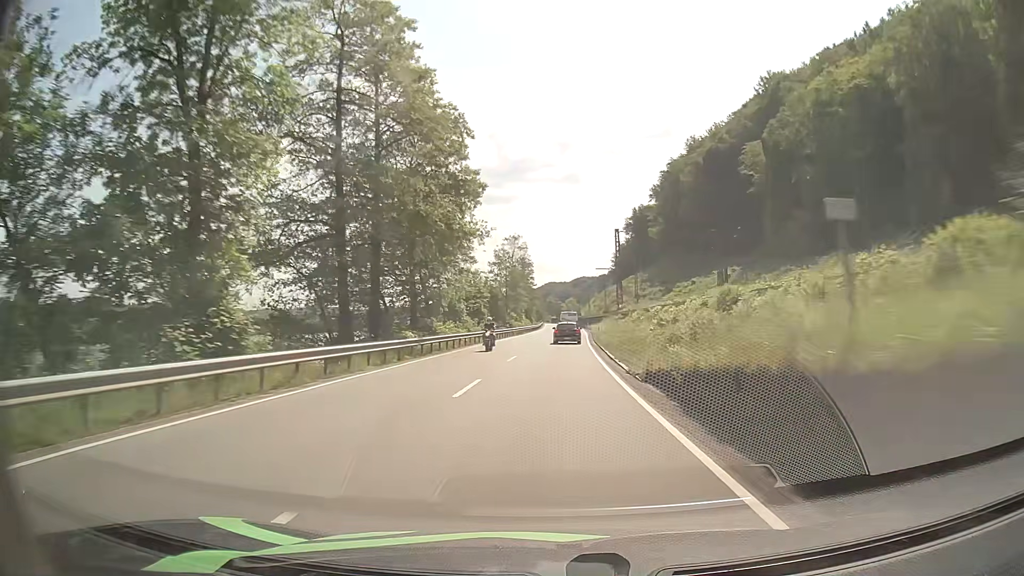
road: primary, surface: asphalt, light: Day
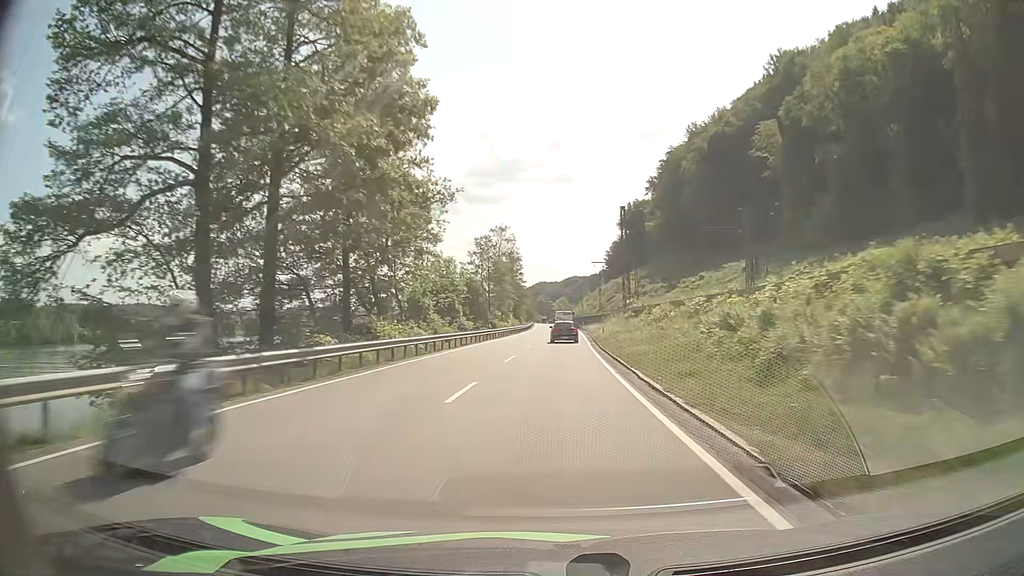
(+0.1, +12.9) m; +1°
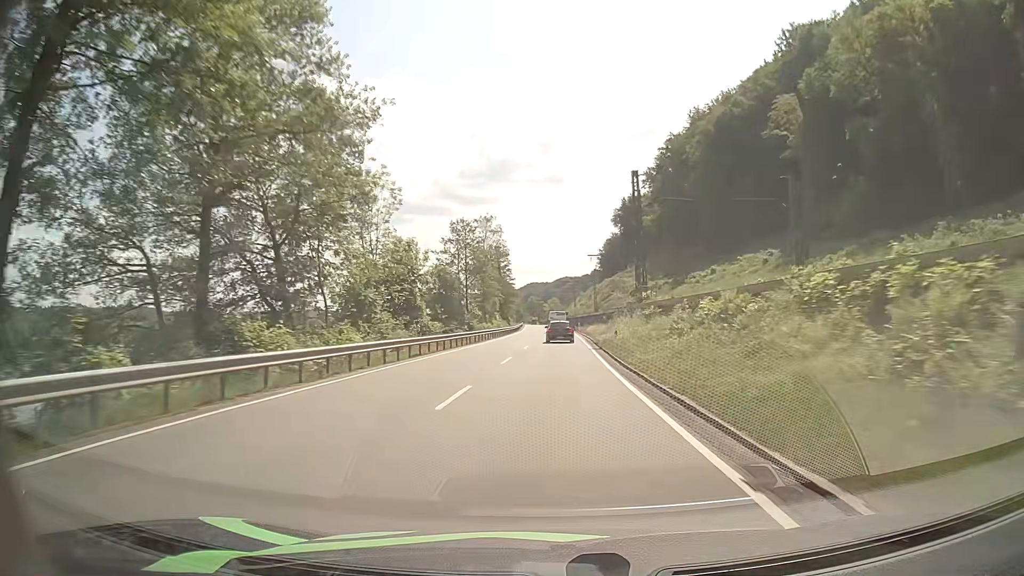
(+0.1, +12.9) m; +1°
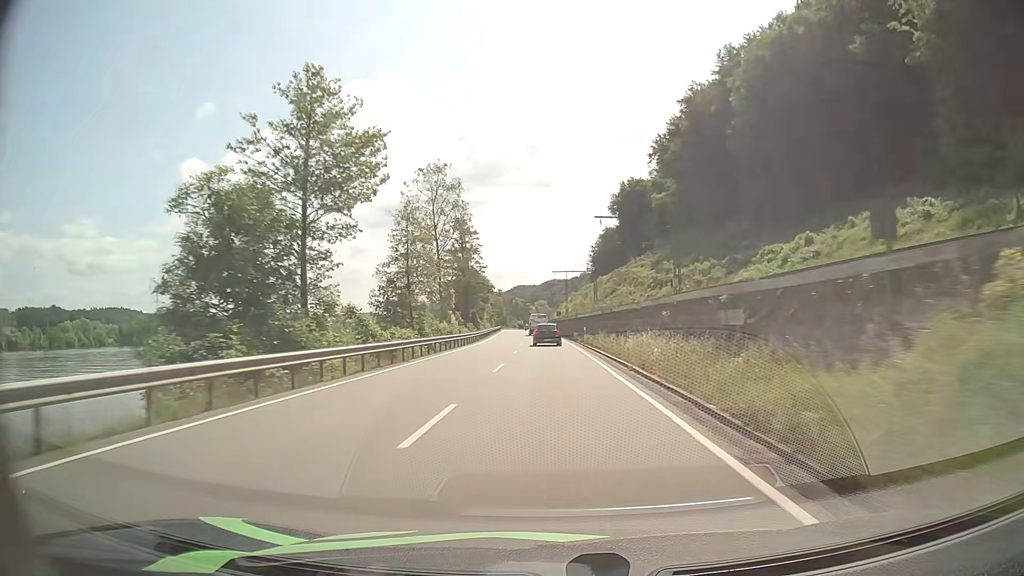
(+0.5, +38.8) m; +1°
(0, +10) (0, +20) (0, +30) (0, +40) (0, +50) (0, +60) (0, +70) (-1, +80) (-1, +90) (-2, +100) m
